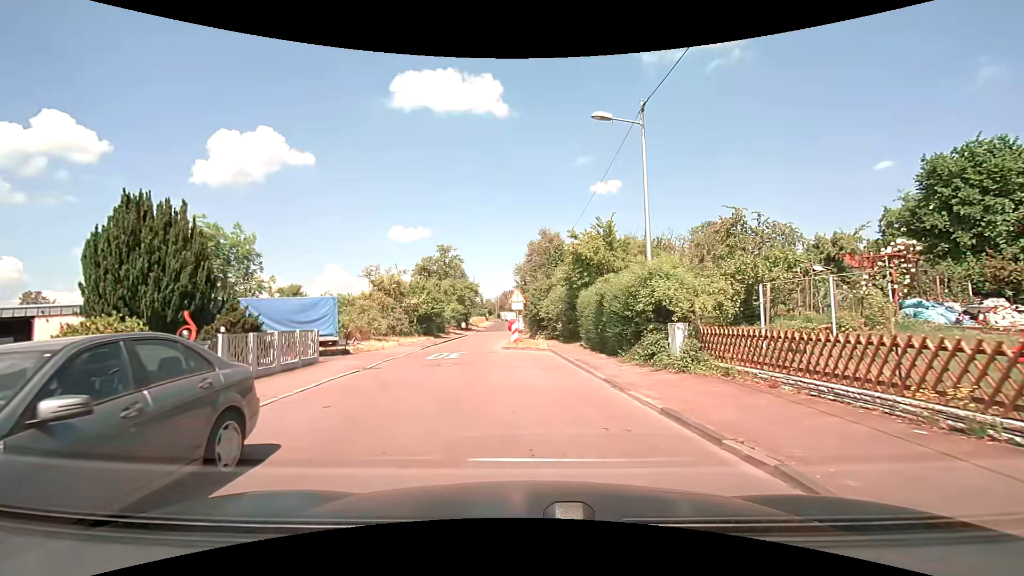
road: residential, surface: asphalt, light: Day
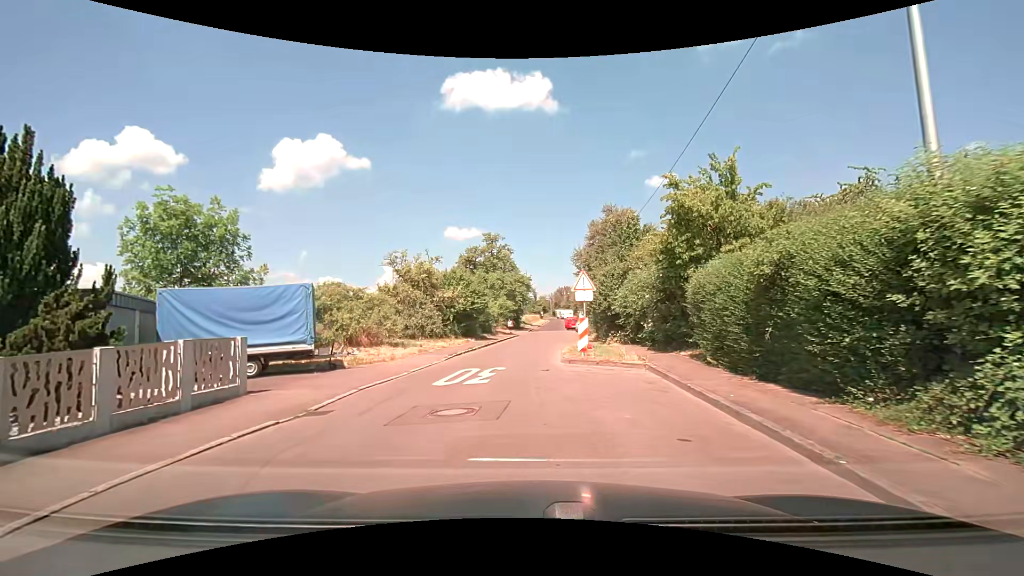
(-0.3, +8.7) m; -5°
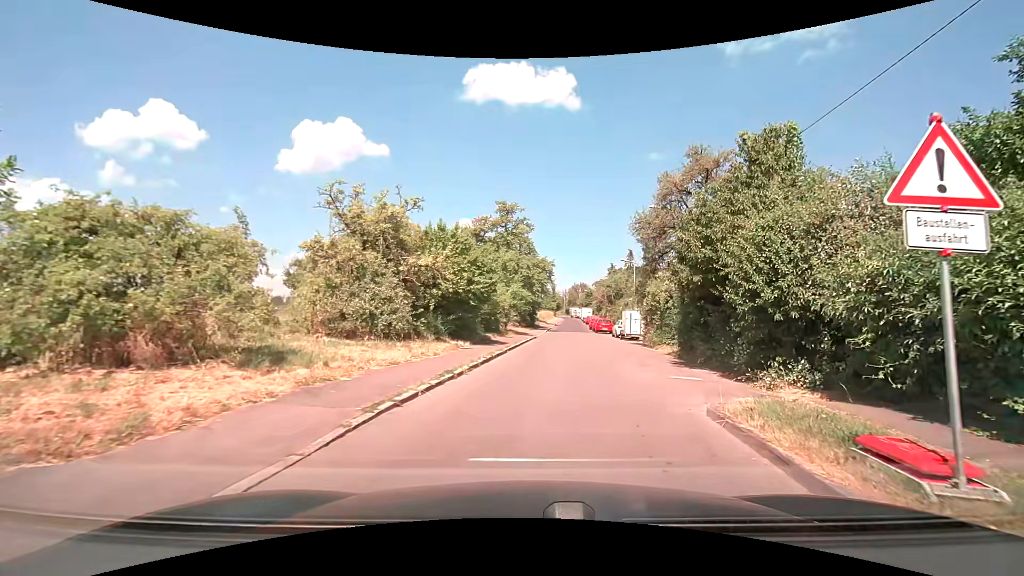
(-1.2, +14.4) m; -2°
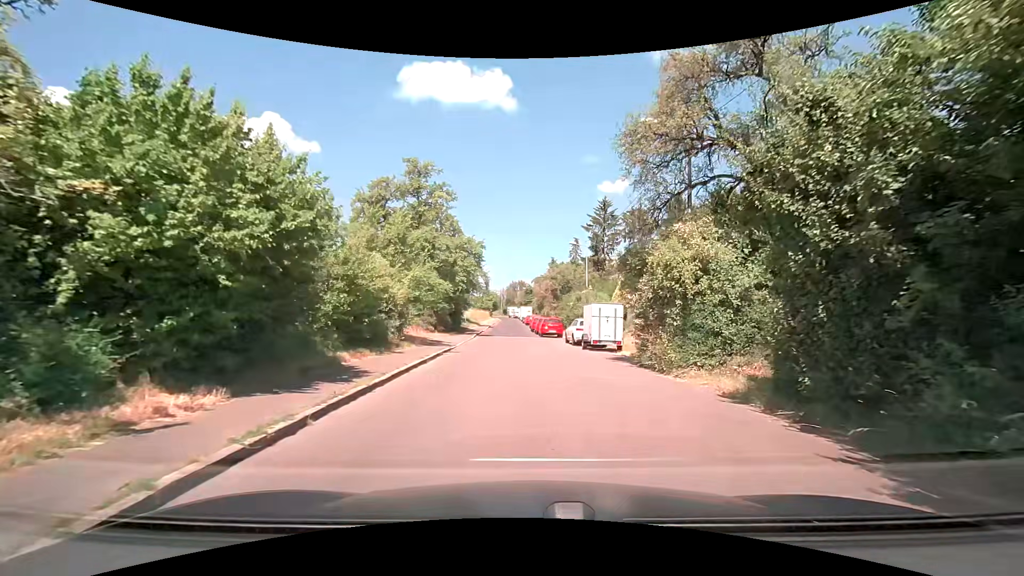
(+1.1, +13.2) m; +8°
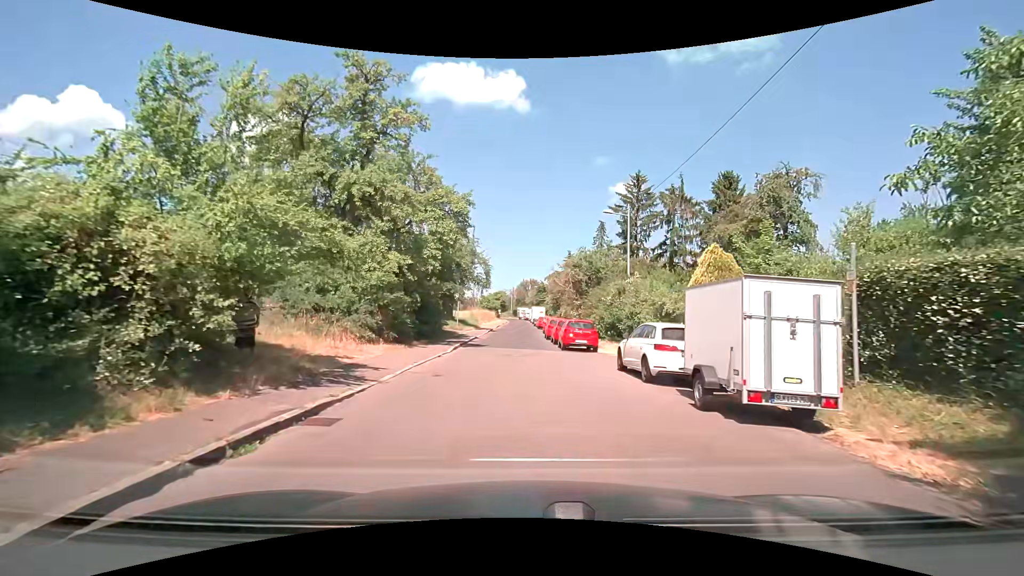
(-0.4, +14.4) m; -2°
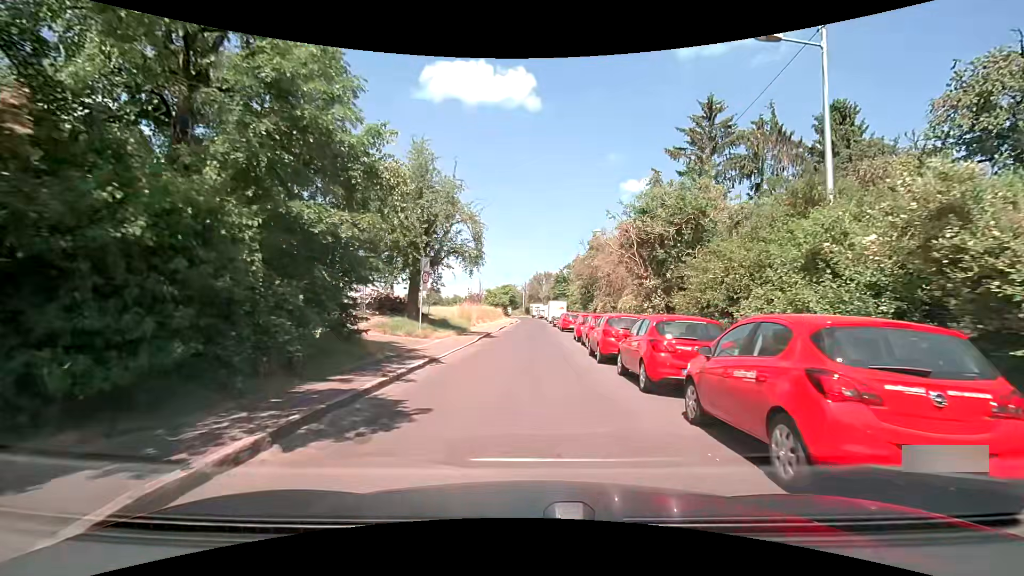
(-0.4, +19.5) m; -2°
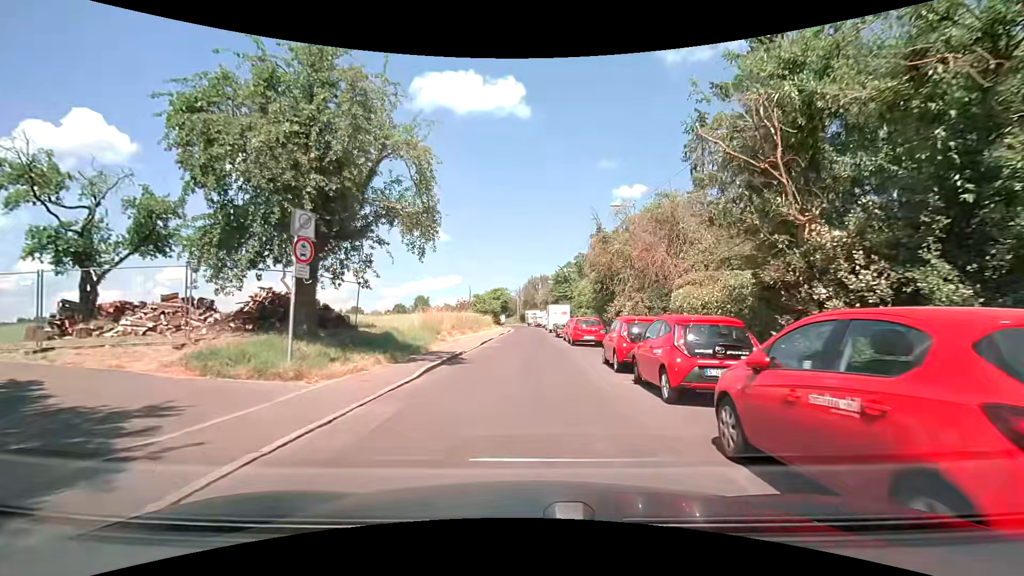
(+0.1, +12.2) m; 0°
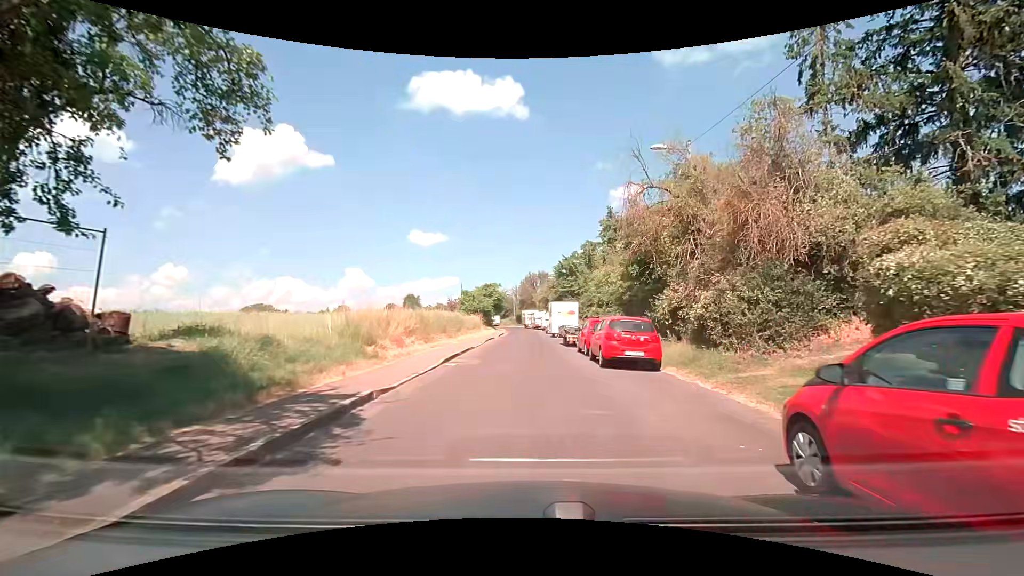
(+0.1, +11.1) m; +2°
